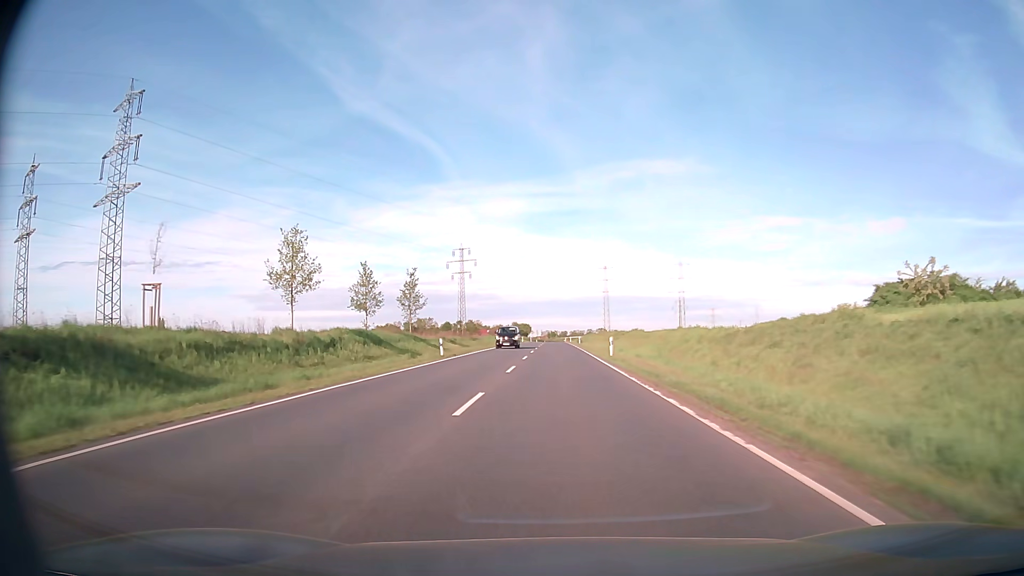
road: primary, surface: asphalt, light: Day
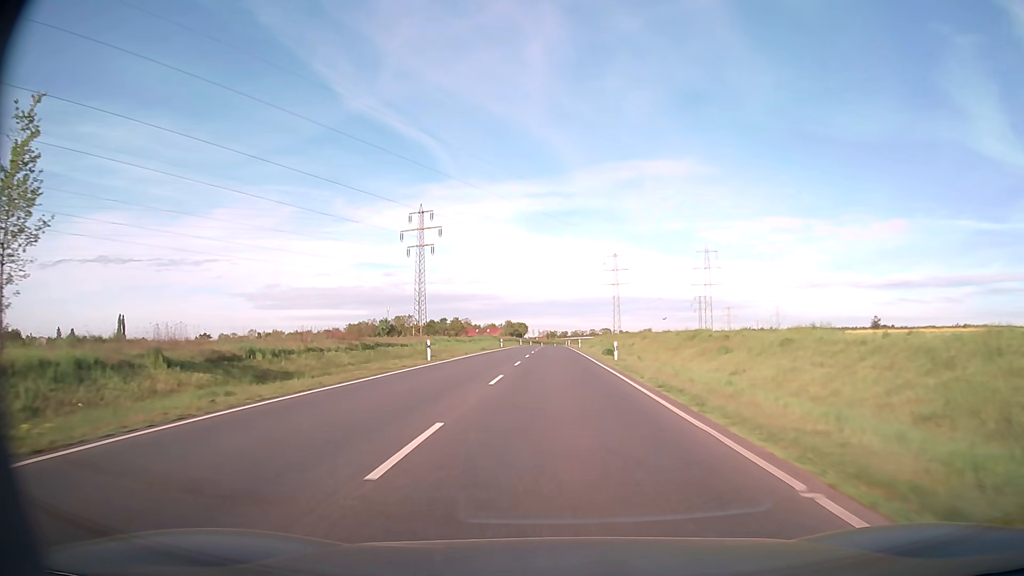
(+0.1, +53.3) m; 0°
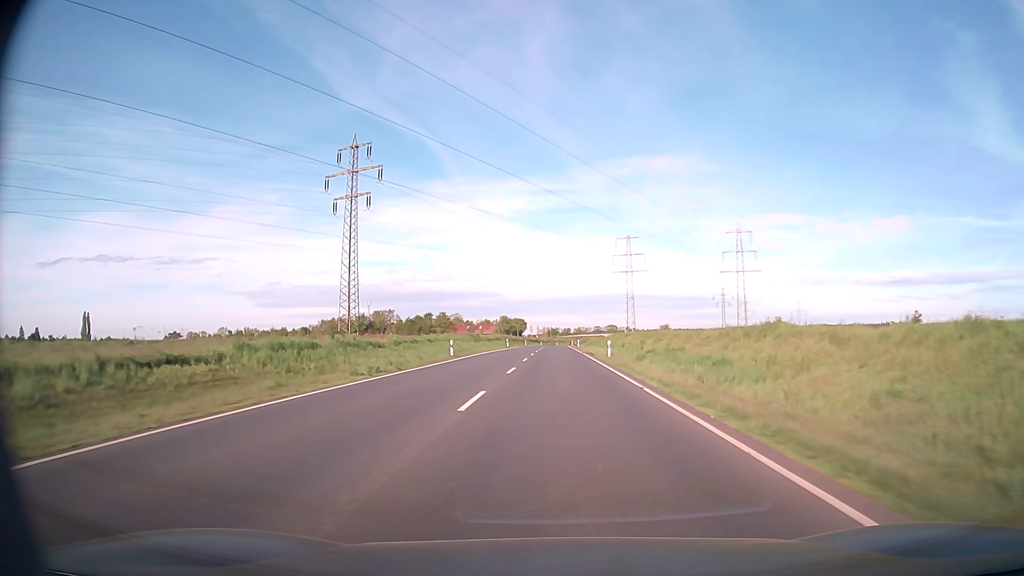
(-0.1, +43.0) m; 0°
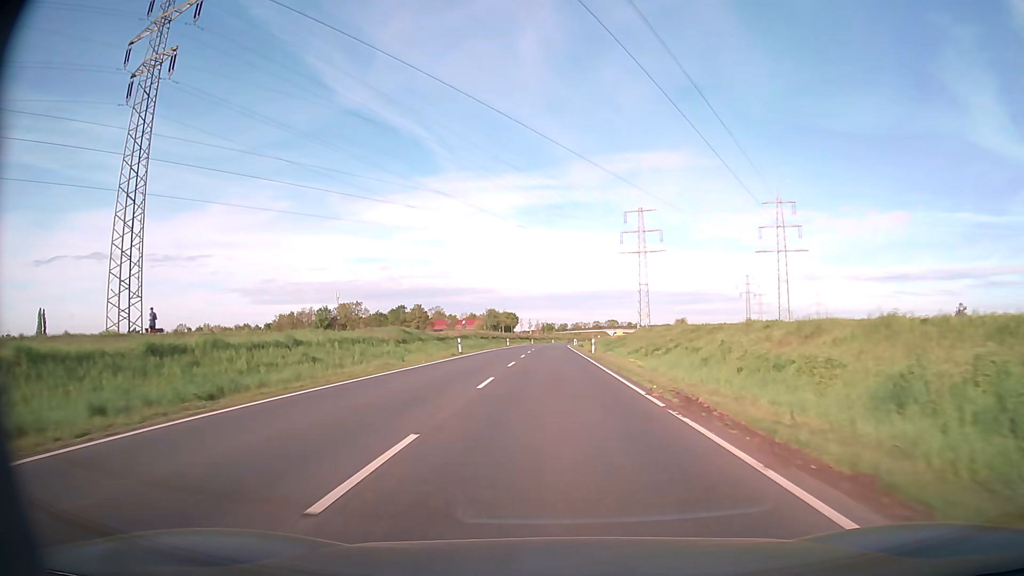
(+0.2, +43.2) m; 0°
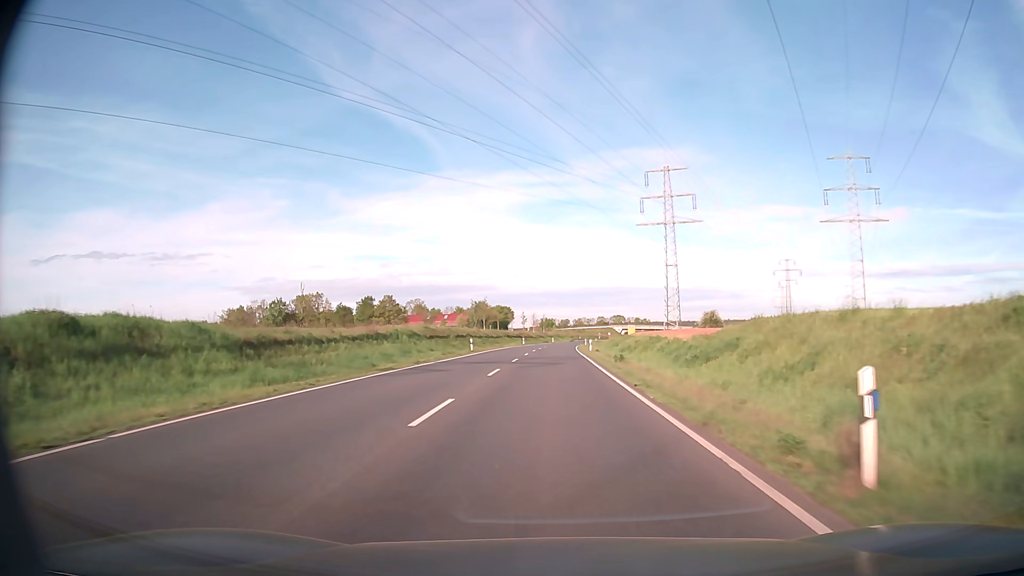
(+0.1, +43.3) m; 0°
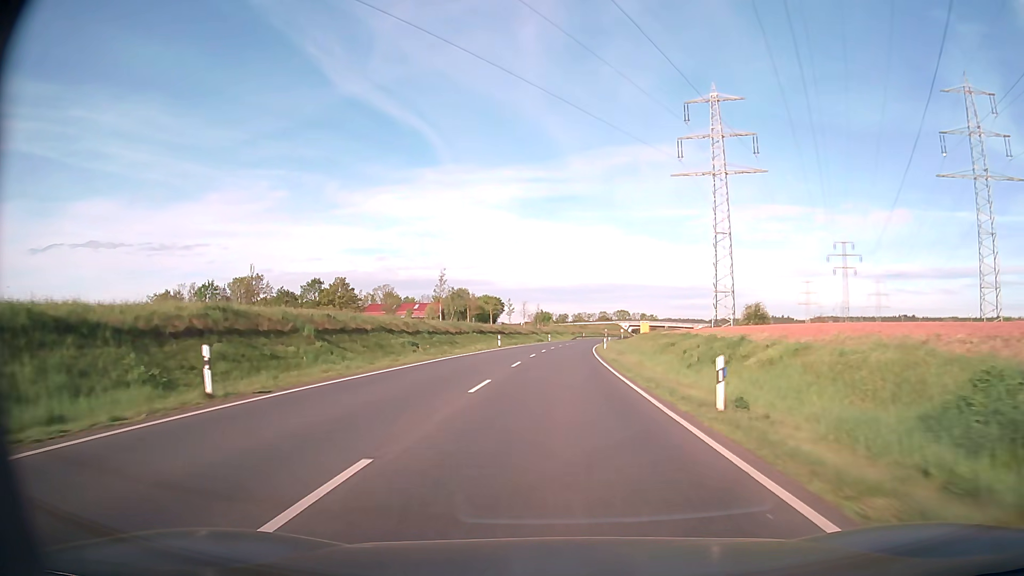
(-0.1, +43.2) m; 0°
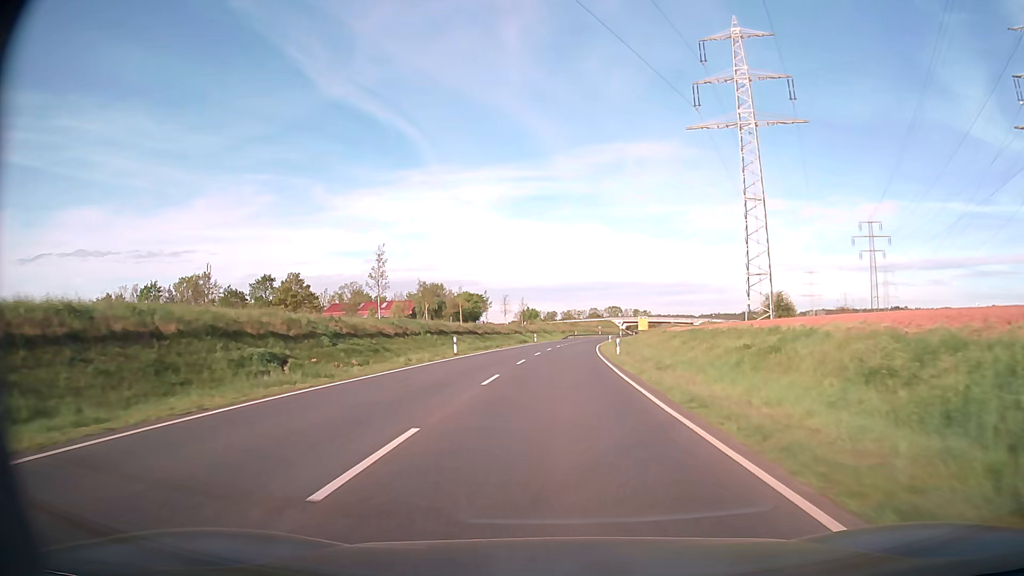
(+0.2, +21.7) m; +1°
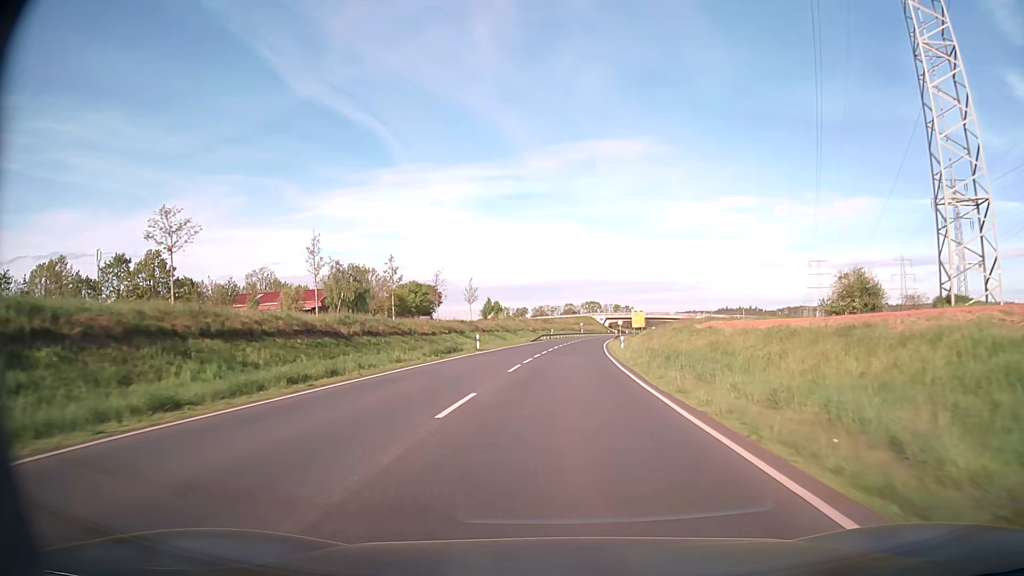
(+0.8, +43.1) m; +3°
(0, +10) (0, +20) (+1, +30) (+1, +40) (+2, +50) (+2, +60) (+3, +70) (+4, +80) (+5, +90) (+6, +100) m
